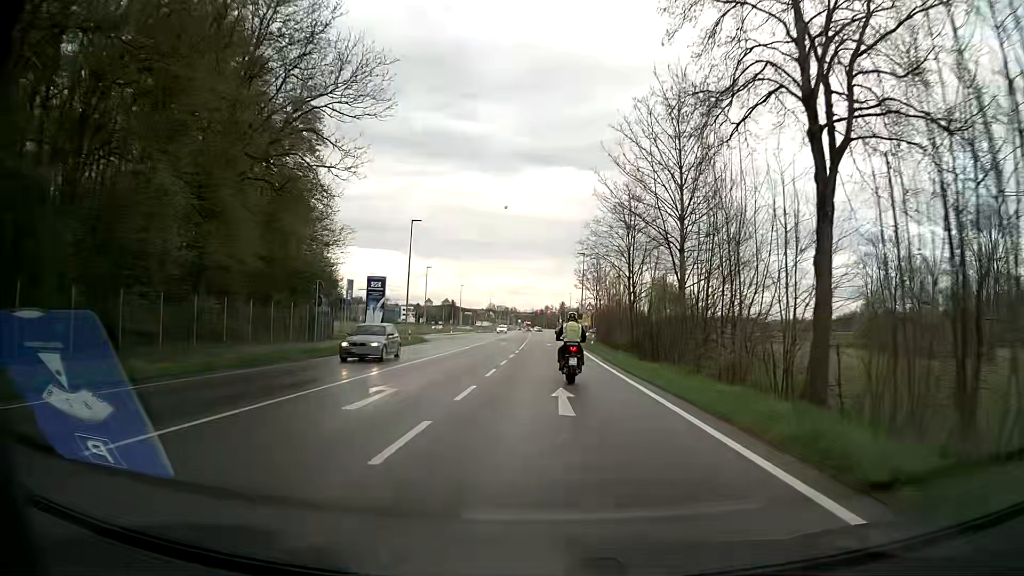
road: secondary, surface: asphalt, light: Day
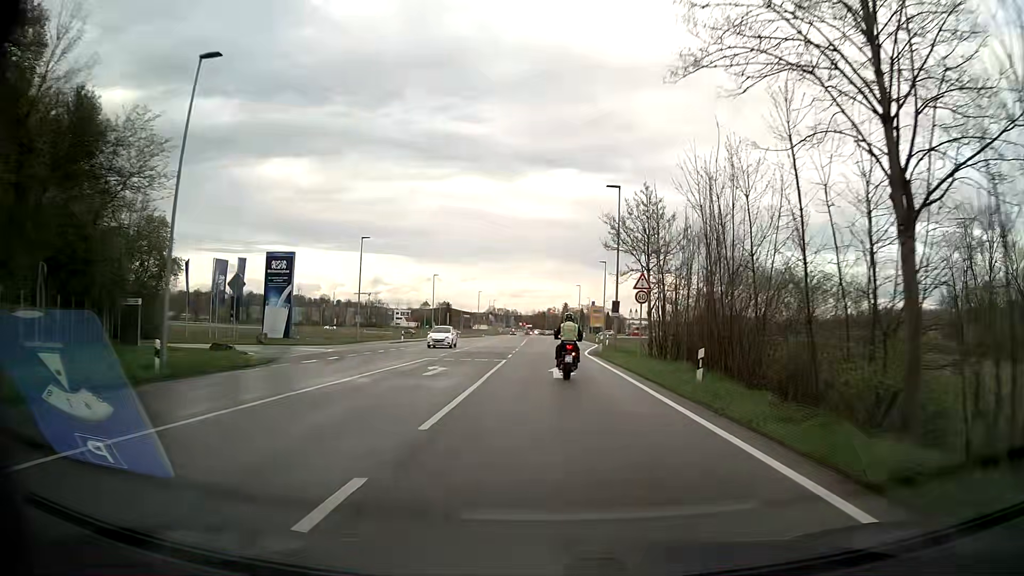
(-0.5, +33.9) m; -1°
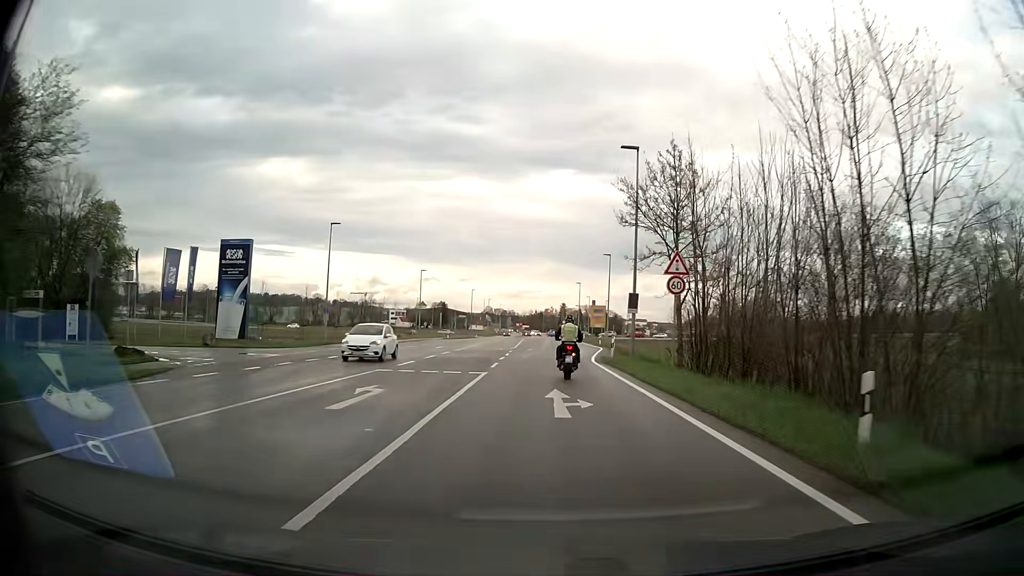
(0.0, +8.3) m; 0°
